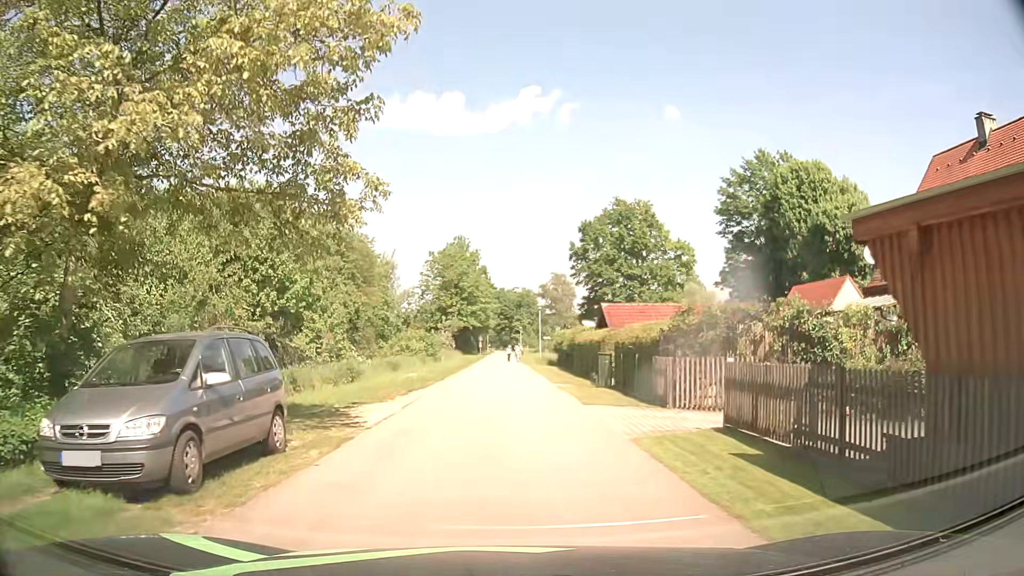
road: residential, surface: asphalt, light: Day
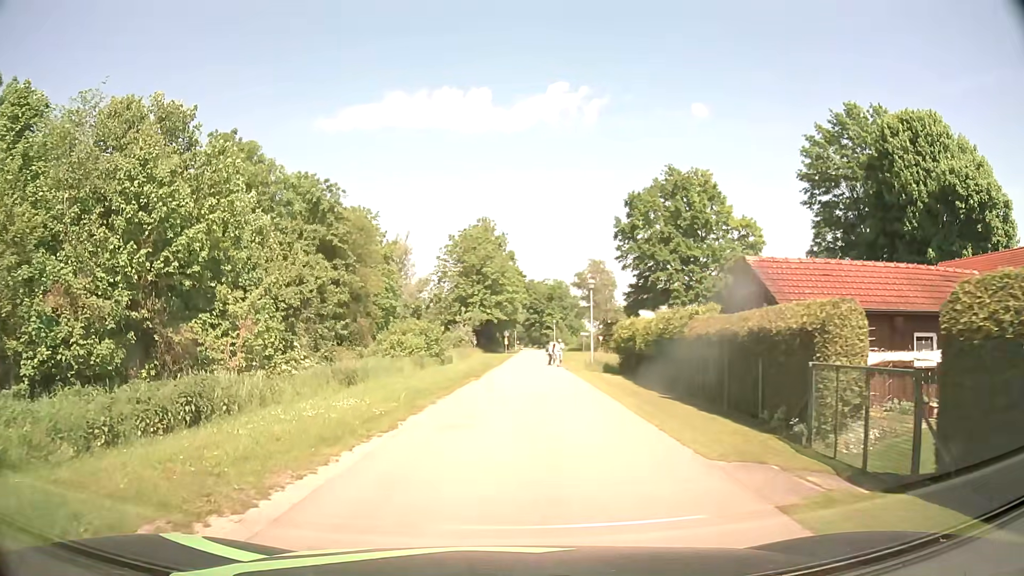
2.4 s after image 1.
(-0.3, +16.7) m; -2°
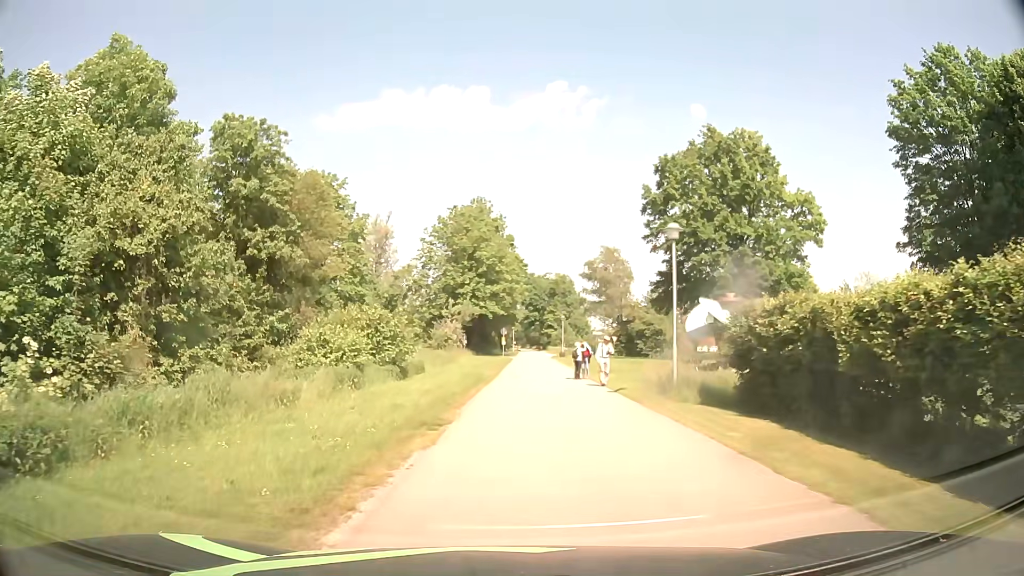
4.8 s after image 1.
(-0.2, +16.7) m; 0°
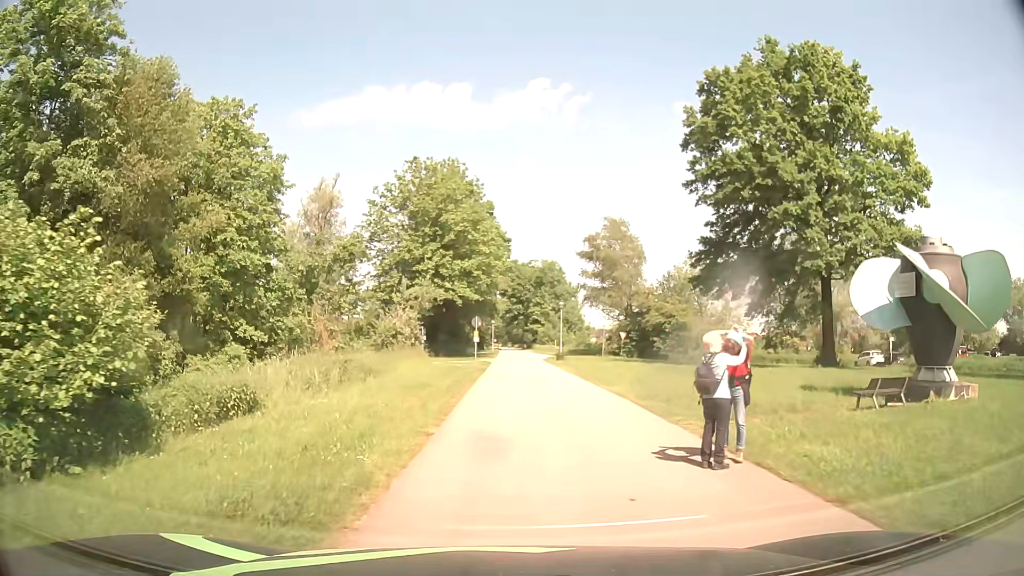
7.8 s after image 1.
(+0.4, +20.9) m; +2°
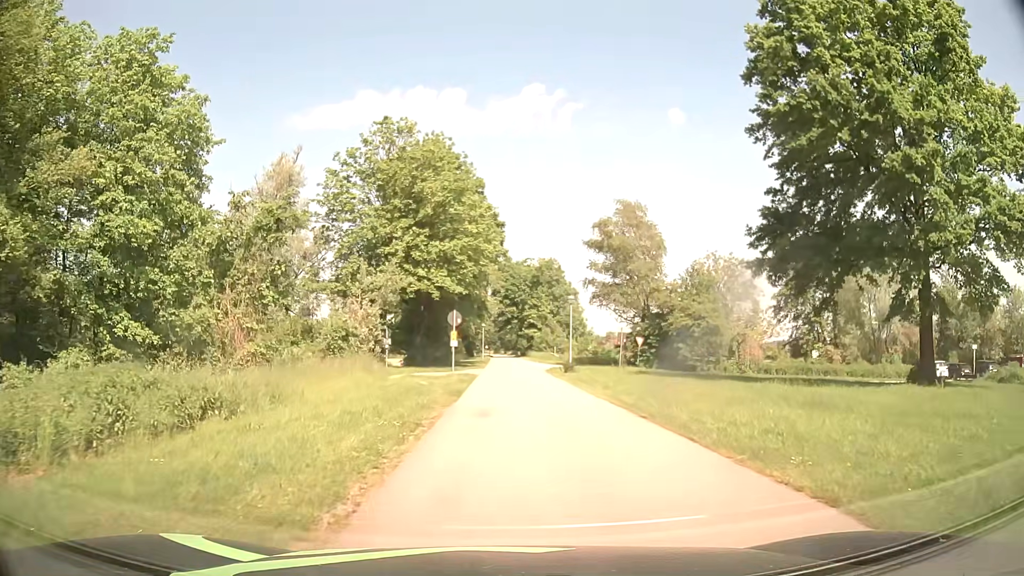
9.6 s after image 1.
(0.0, +12.8) m; 0°
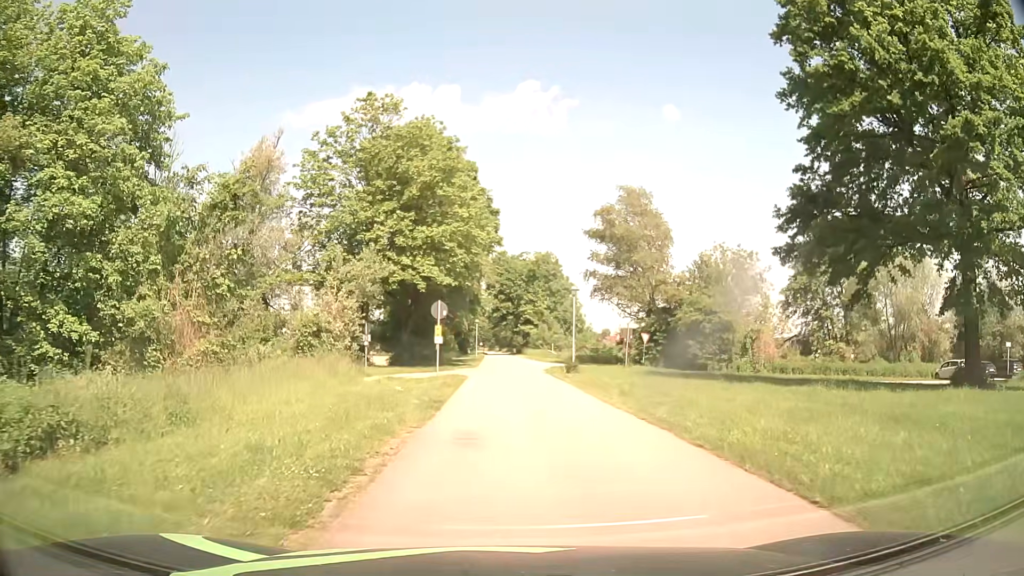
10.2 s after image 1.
(0.0, +4.5) m; +1°
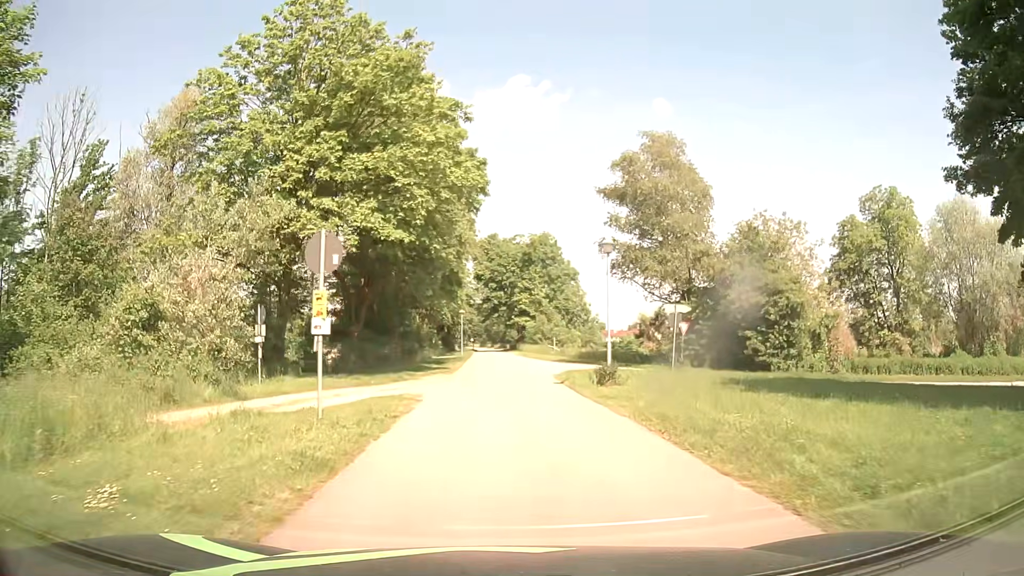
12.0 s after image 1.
(+0.1, +14.4) m; 0°
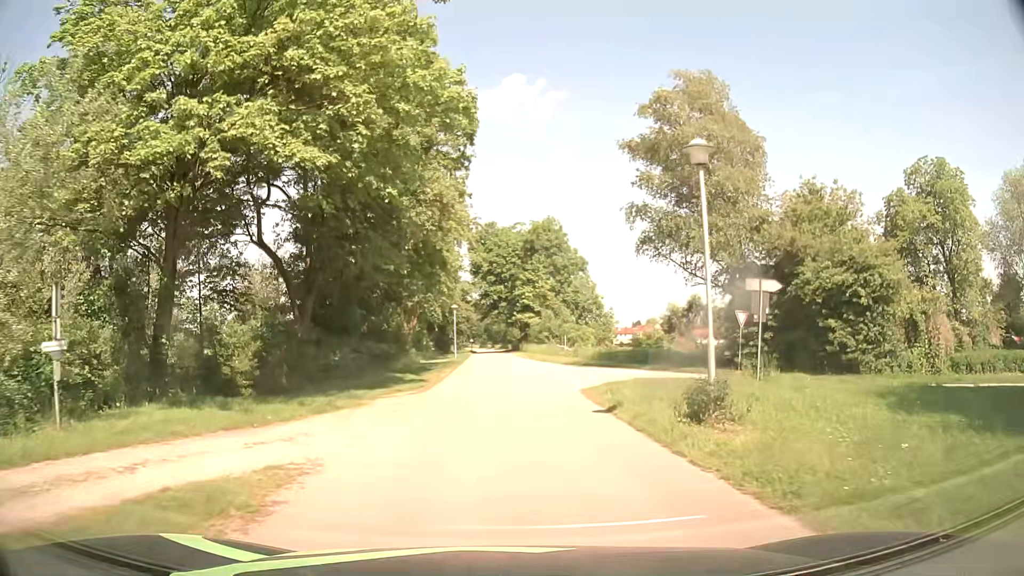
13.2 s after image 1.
(0.0, +10.4) m; +1°
(0, +10) (0, +20) (-1, +30) (-1, +40) (-2, +50) (-2, +60) (-3, +70) (-3, +80) (-4, +90) (-4, +100) m
